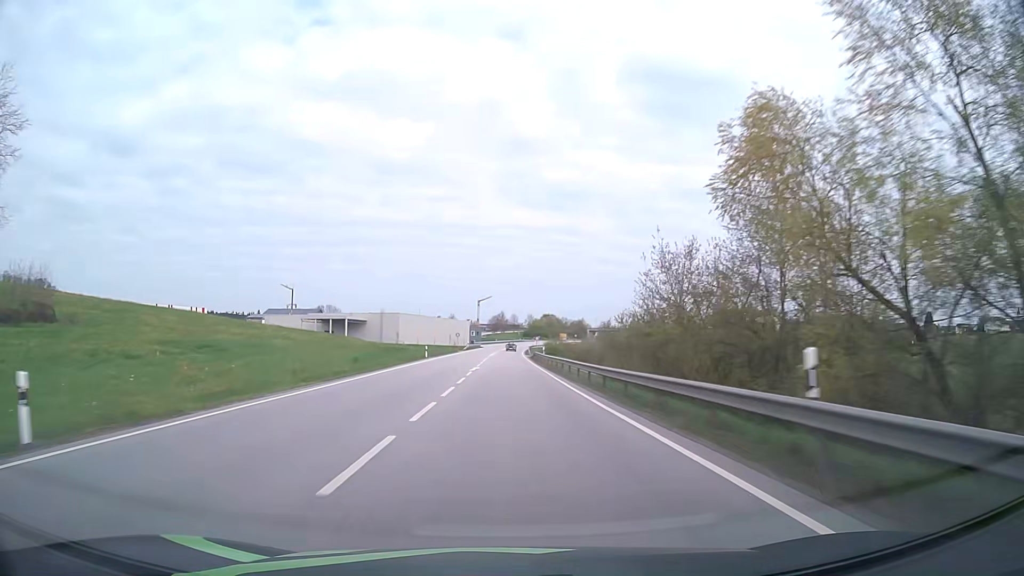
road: primary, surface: asphalt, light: Day
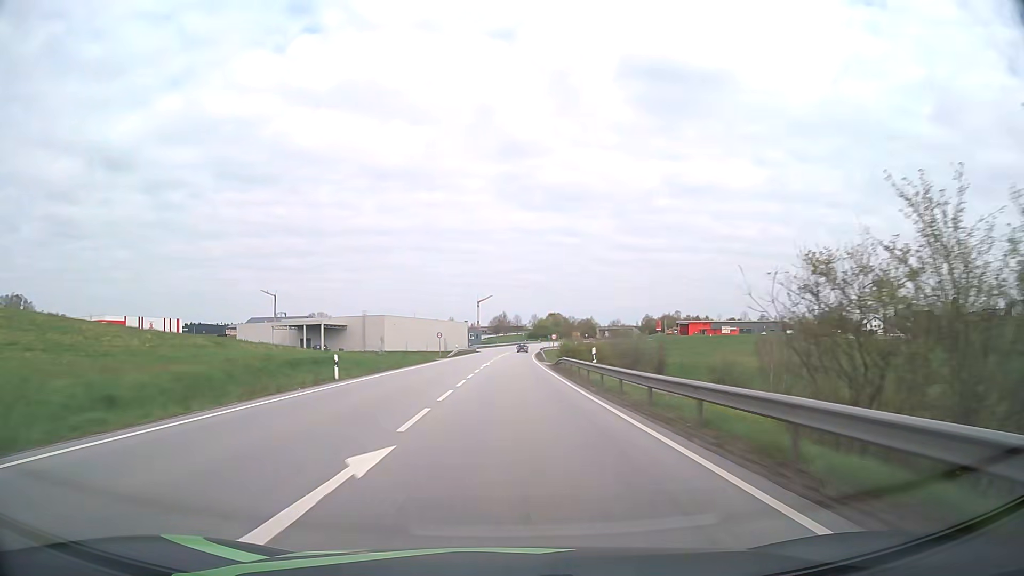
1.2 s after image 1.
(0.0, +31.6) m; 0°
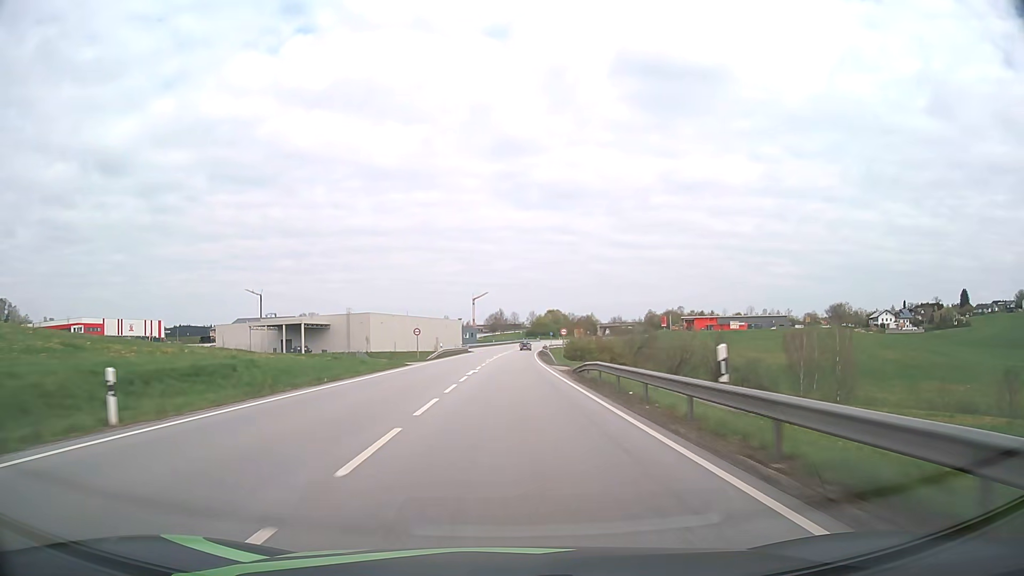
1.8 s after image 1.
(+0.1, +15.8) m; 0°
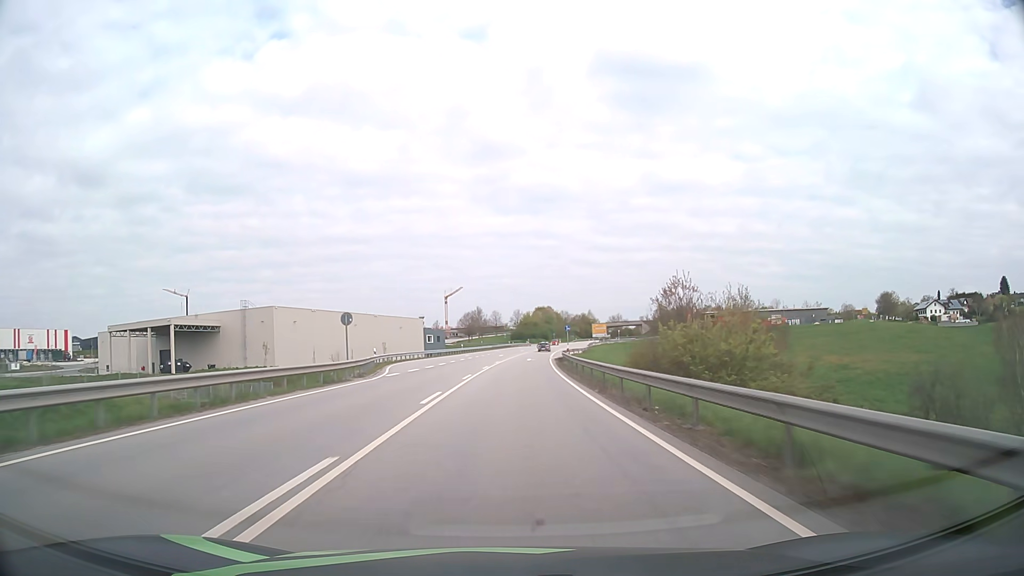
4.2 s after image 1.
(+0.7, +63.1) m; +2°
(0, +10) (0, +20) (0, +30) (+1, +40) (+1, +50) (+2, +60) (+2, +70) (+3, +80) (+4, +90) (+5, +100) m
